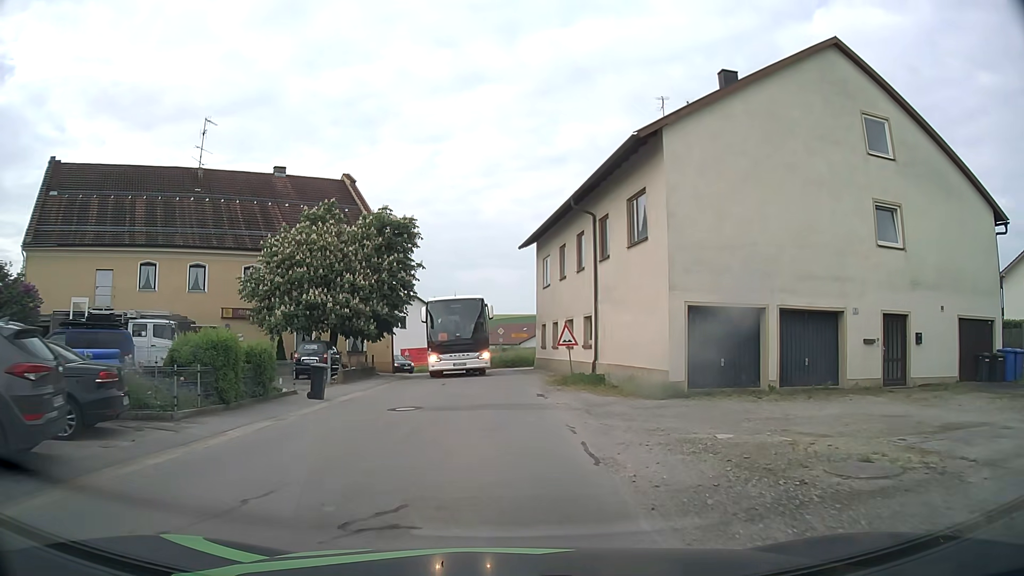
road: tertiary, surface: asphalt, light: Day
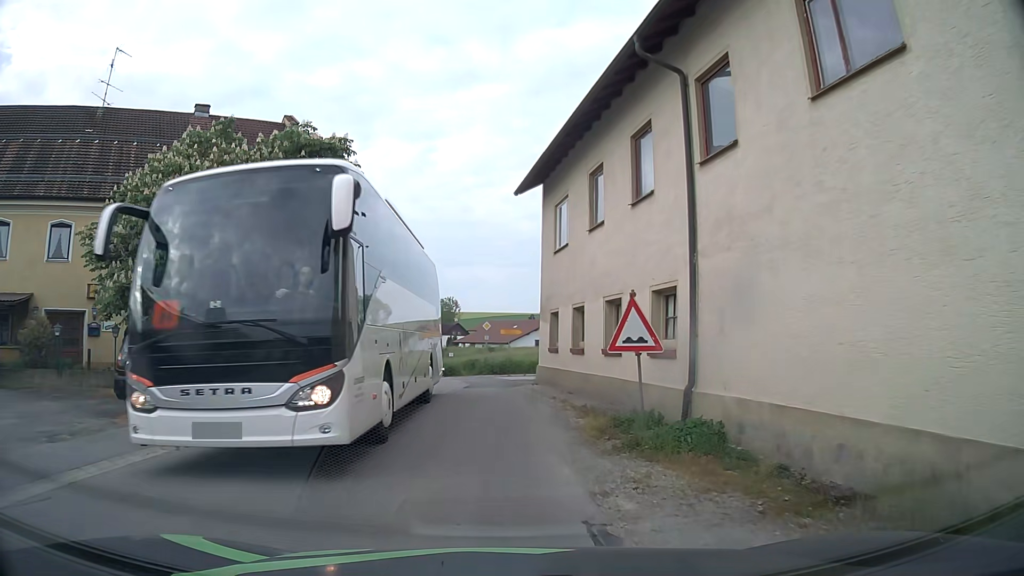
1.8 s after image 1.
(+0.1, +12.4) m; +1°
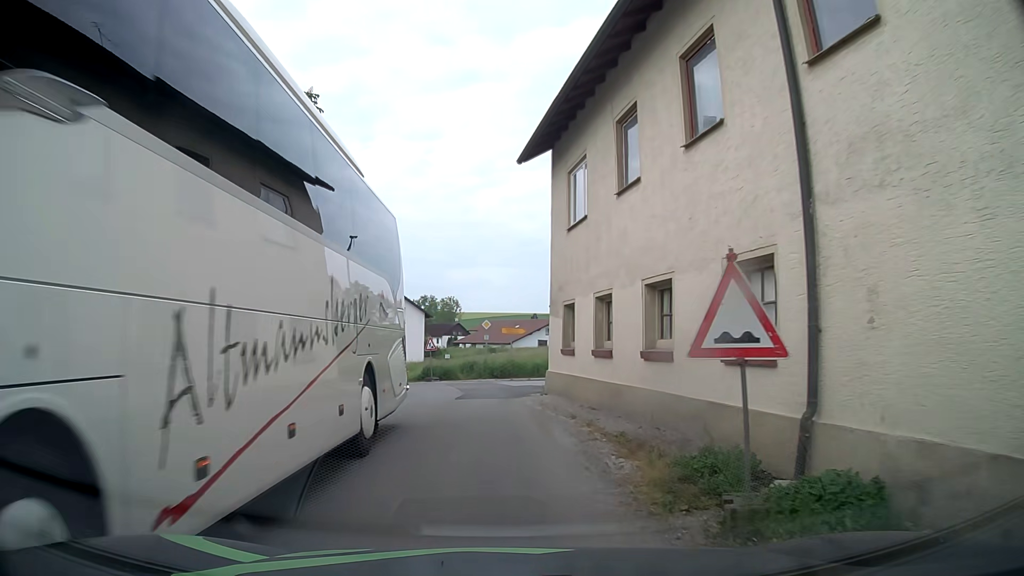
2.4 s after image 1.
(+0.1, +4.0) m; +2°
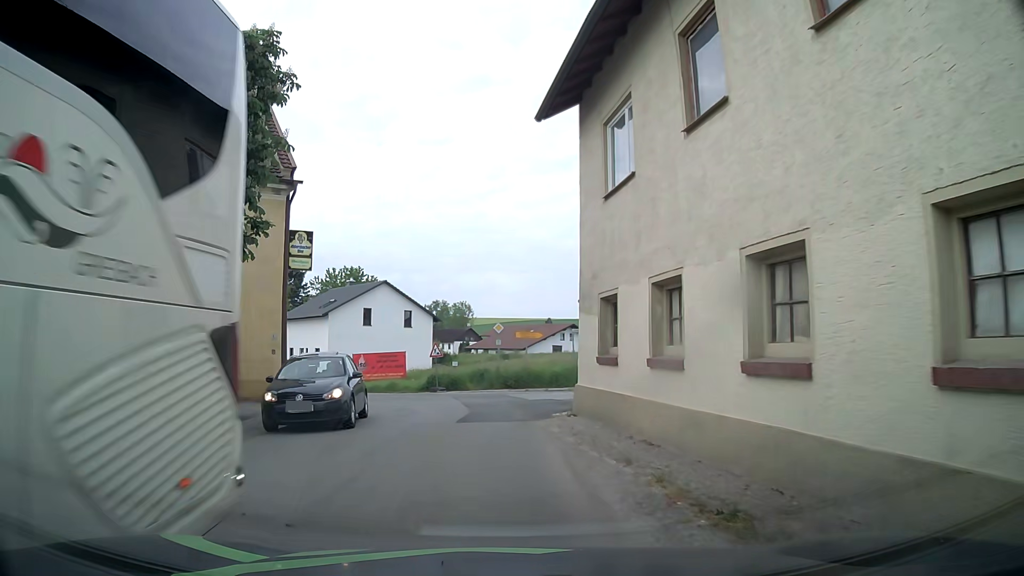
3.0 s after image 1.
(-0.2, +4.0) m; -3°
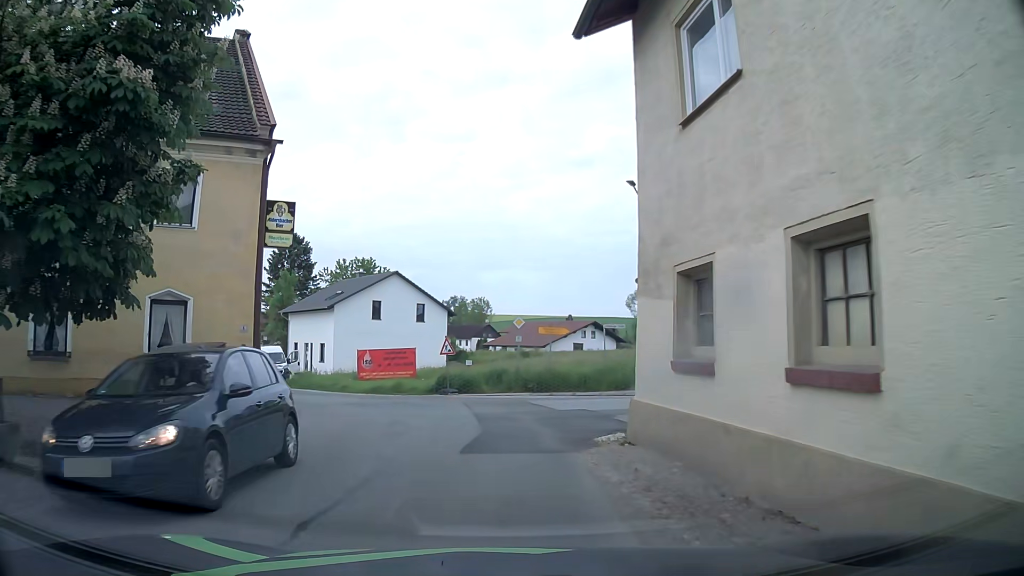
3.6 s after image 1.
(-0.1, +4.1) m; -4°
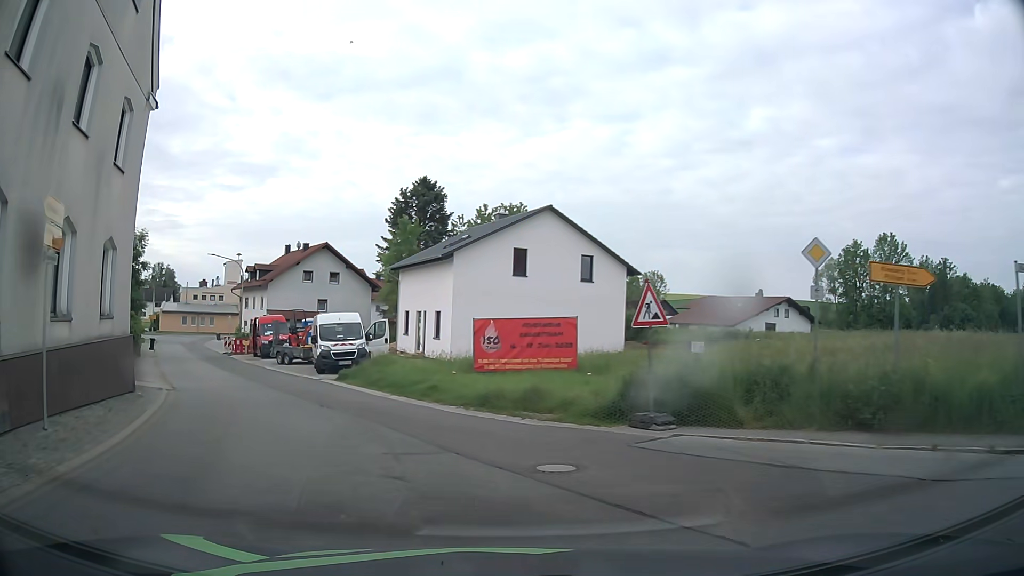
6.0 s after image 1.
(-1.0, +17.3) m; -12°
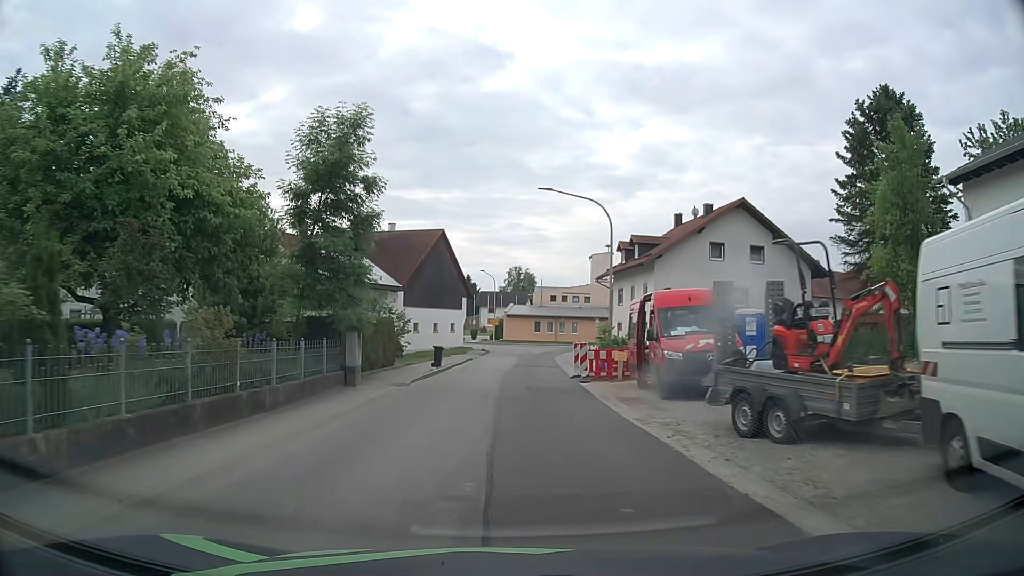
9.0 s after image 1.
(-8.7, +24.2) m; -32°
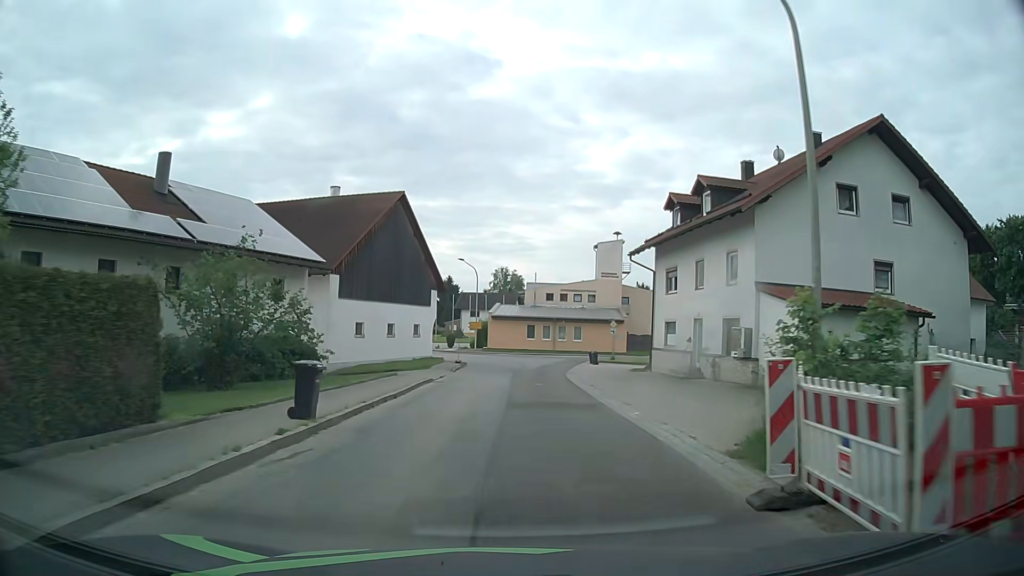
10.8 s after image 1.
(+0.1, +19.3) m; +1°
(0, +10) (+1, +20) (+1, +30) (+2, +40) (+3, +50) (0, +59) (-6, +67) (-16, +70) (-26, +72) (-36, +73) m
